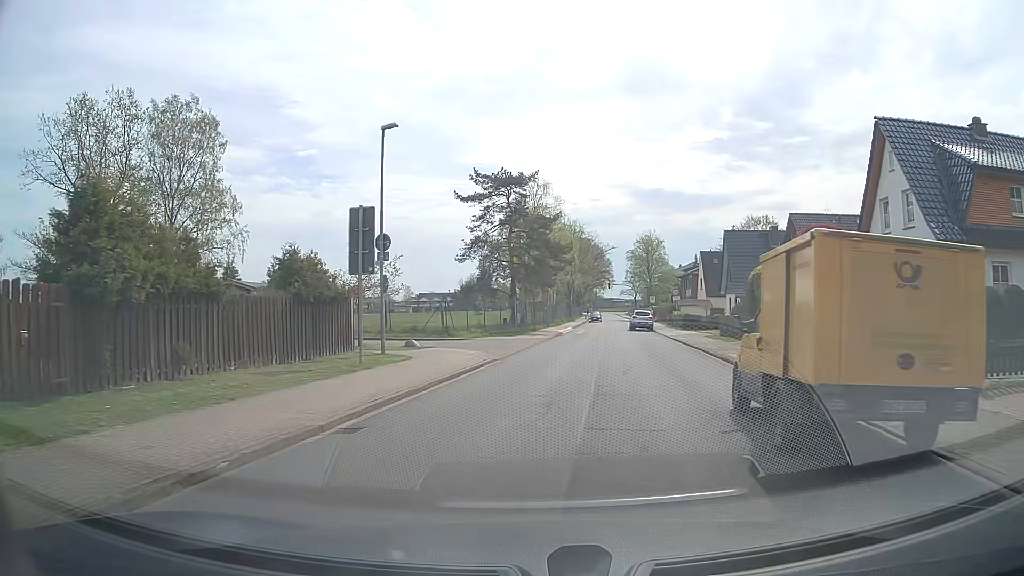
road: unclassified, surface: asphalt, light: Day
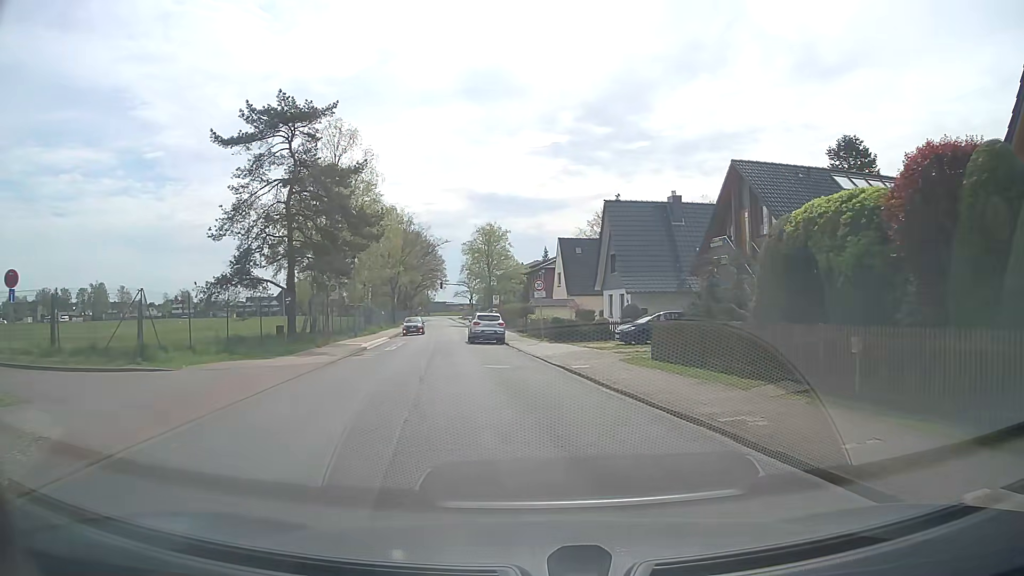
(+2.0, +17.8) m; +15°
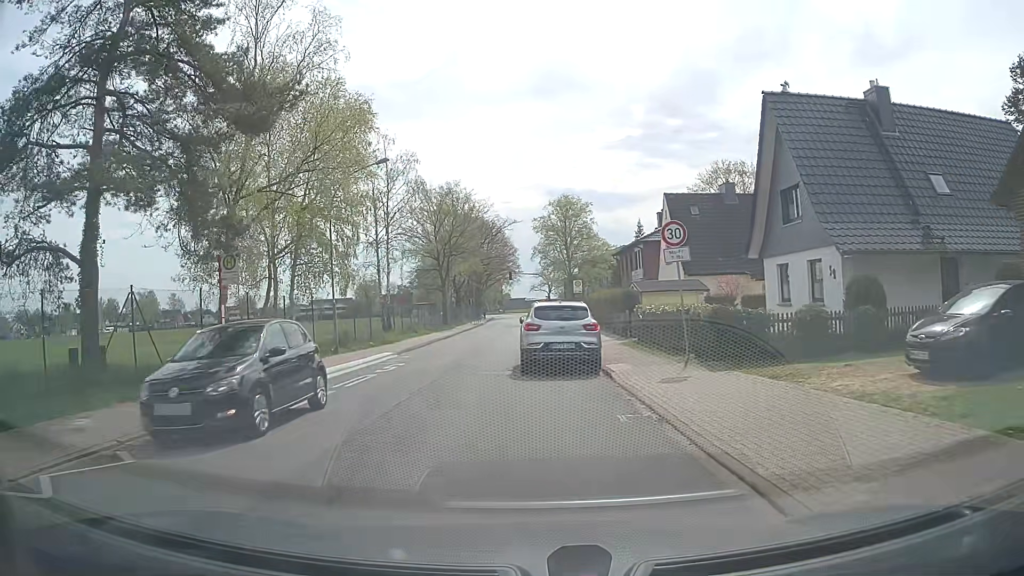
(-1.0, +20.0) m; -8°
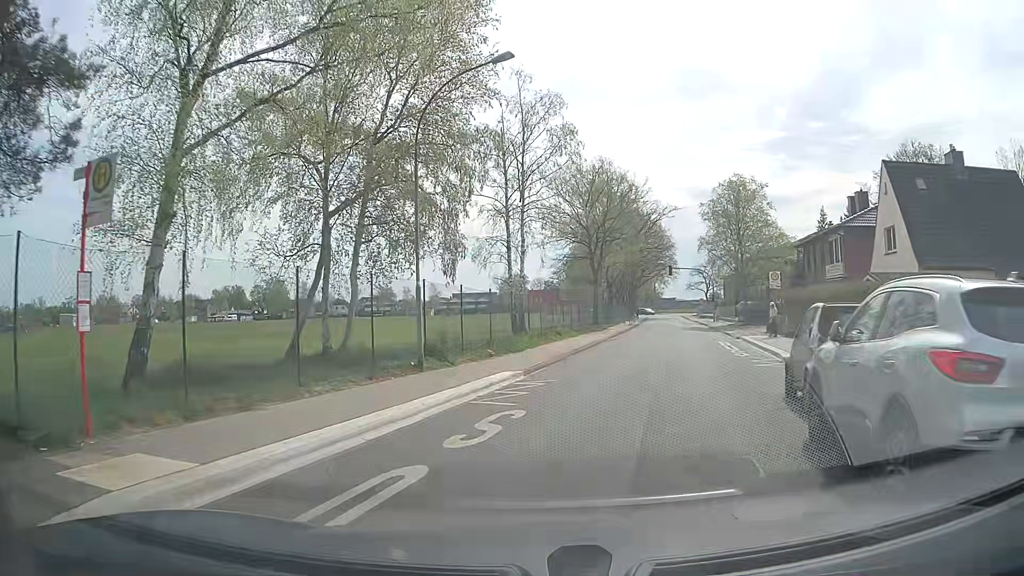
(-1.3, +11.2) m; -12°
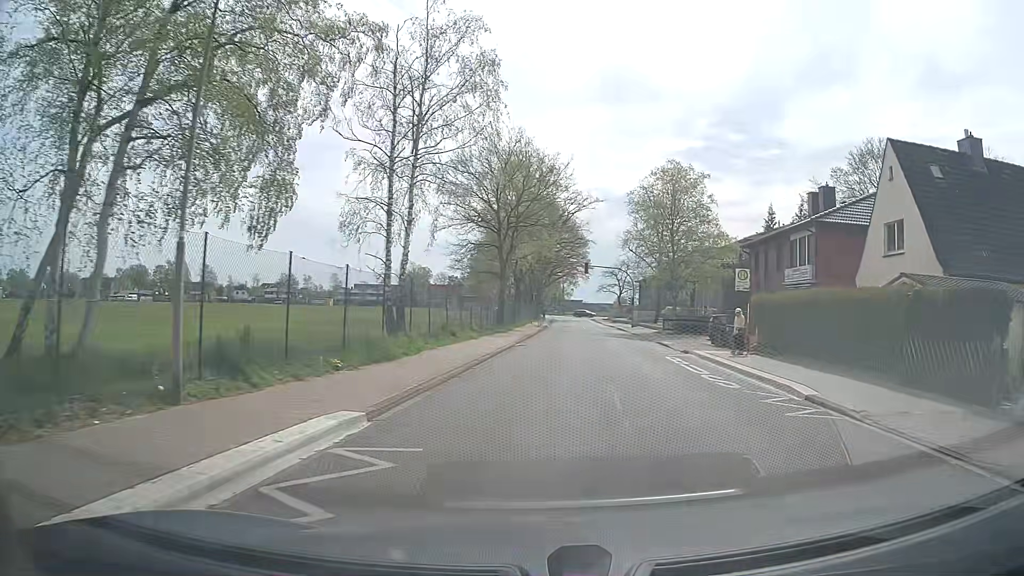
(+0.4, +8.2) m; +7°
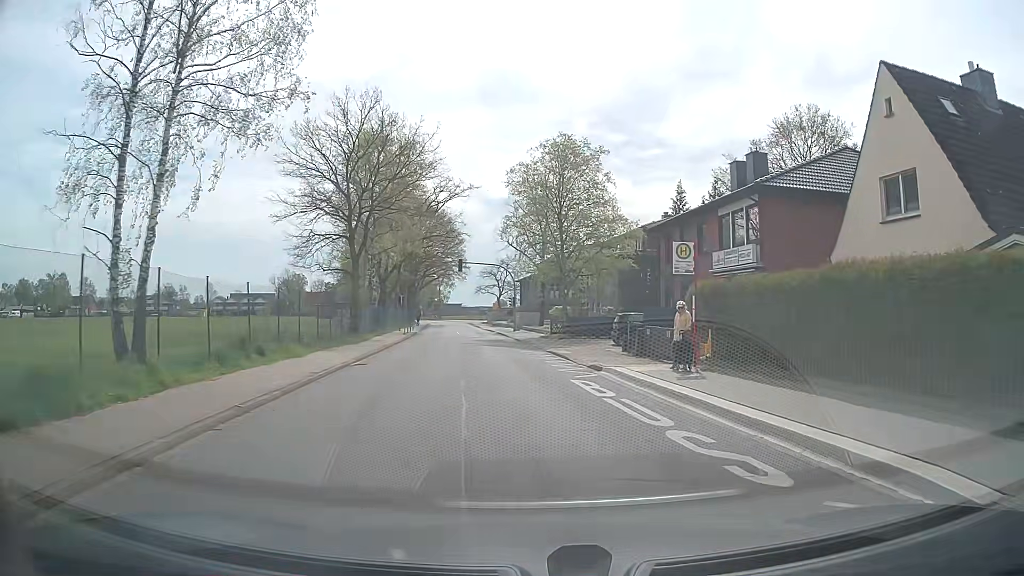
(+1.1, +8.8) m; +11°
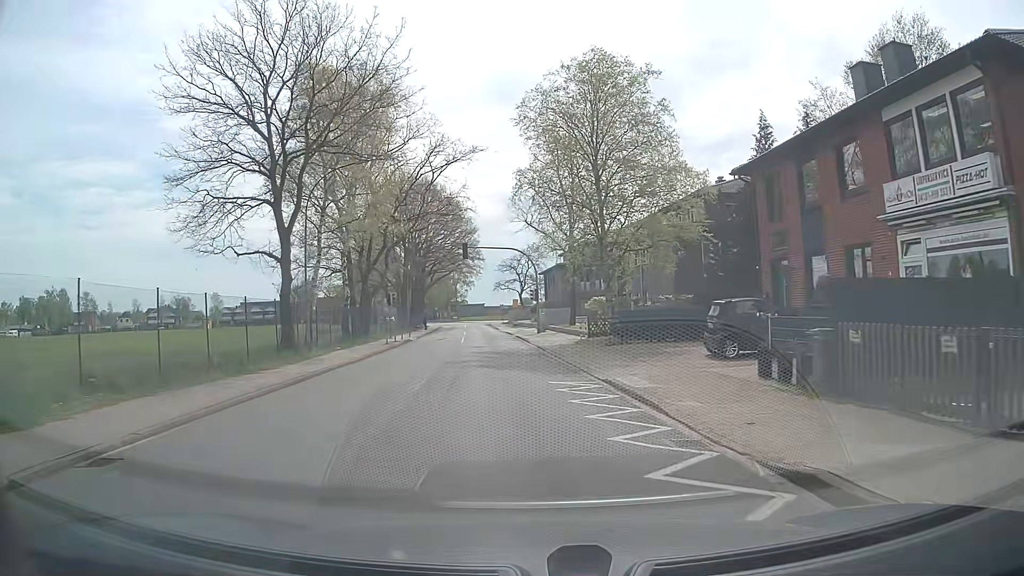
(-0.1, +14.3) m; -3°
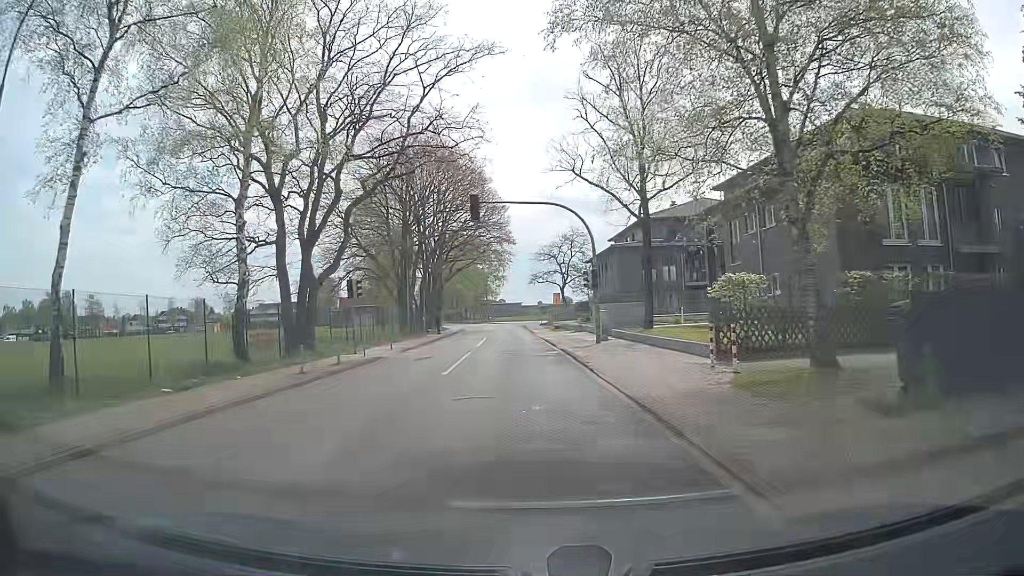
(-0.4, +19.4) m; -3°
